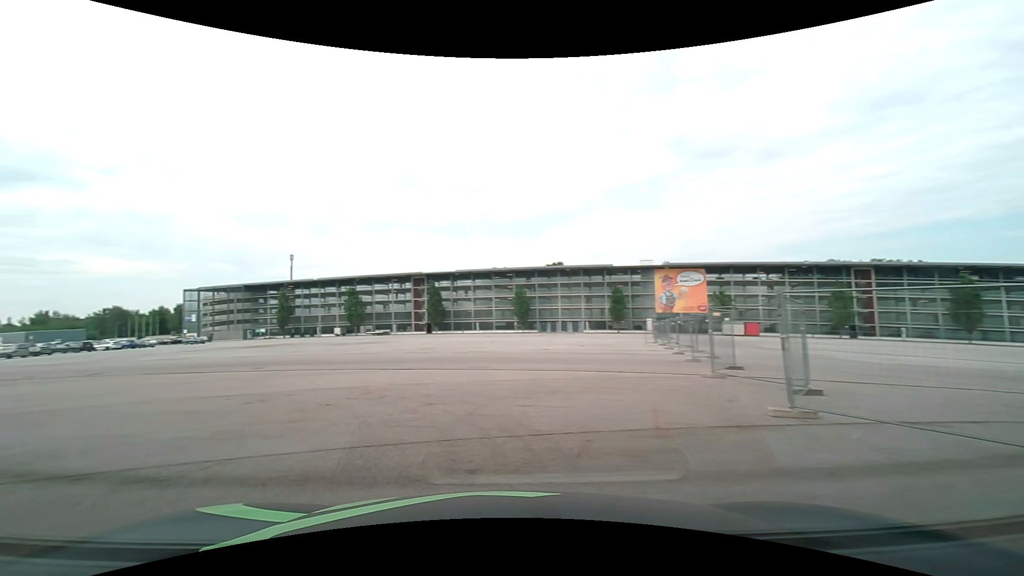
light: Day
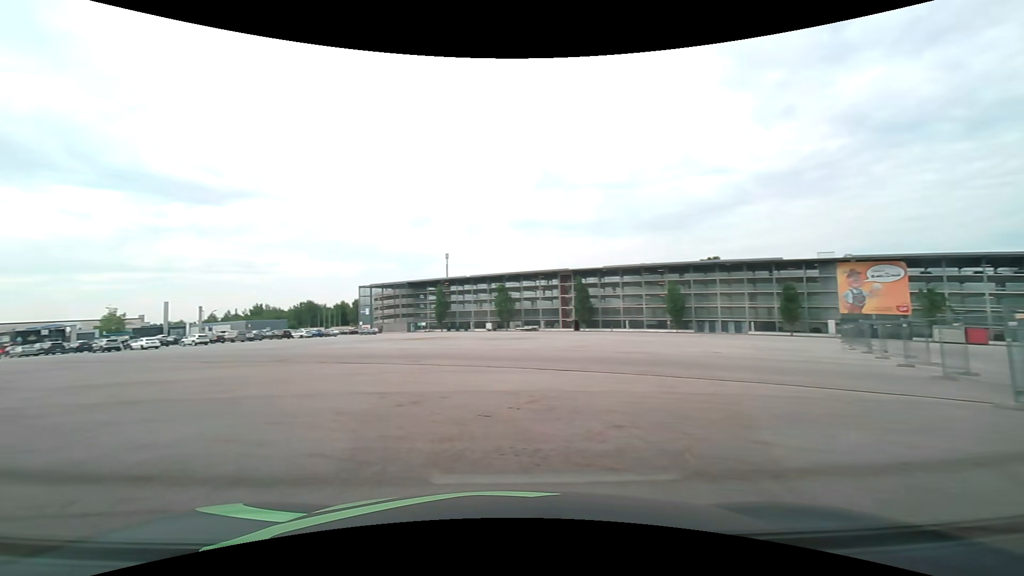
(-0.3, +2.4) m; -16°
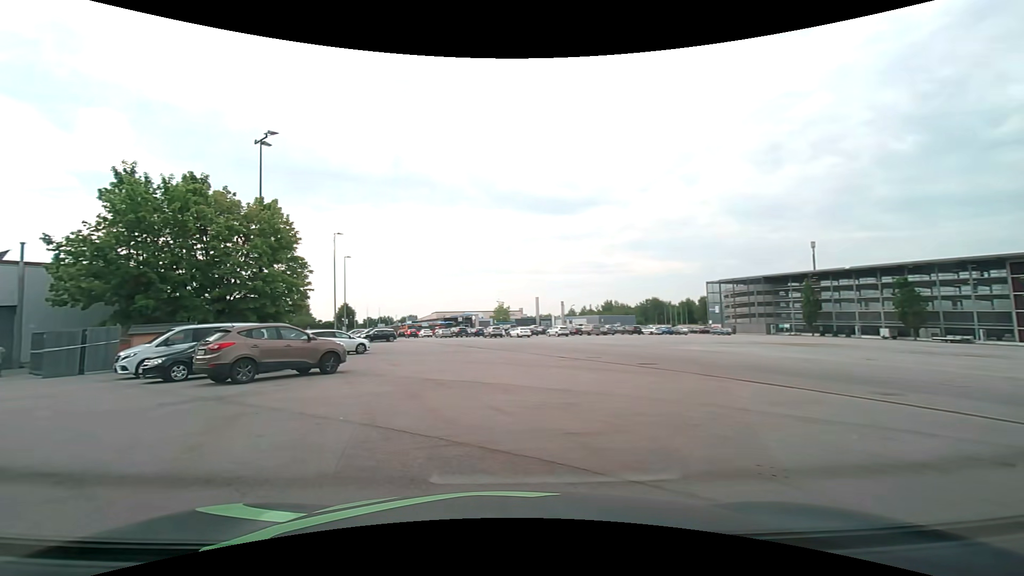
(-2.4, +7.2) m; -37°
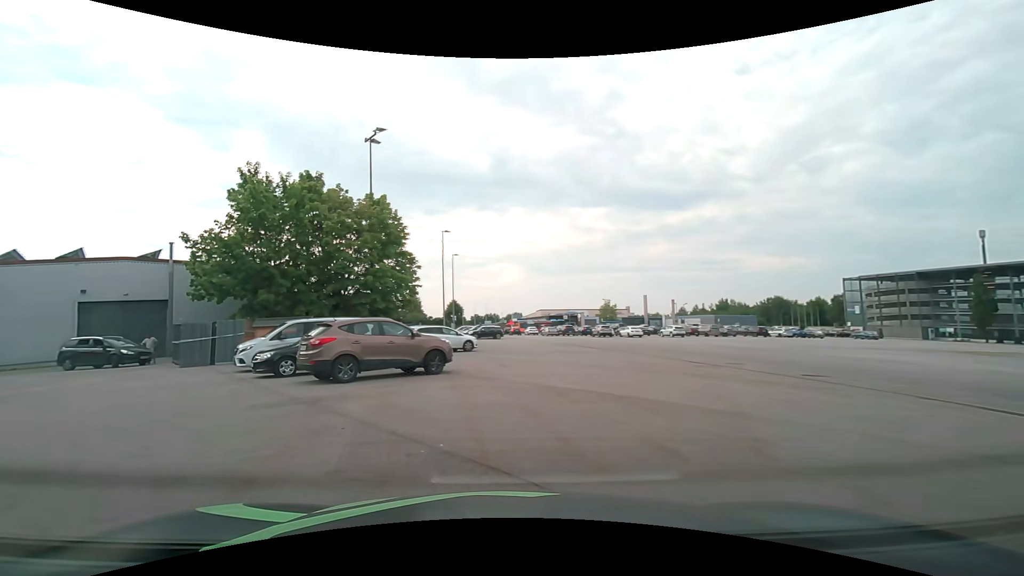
(-0.3, +2.4) m; -13°
